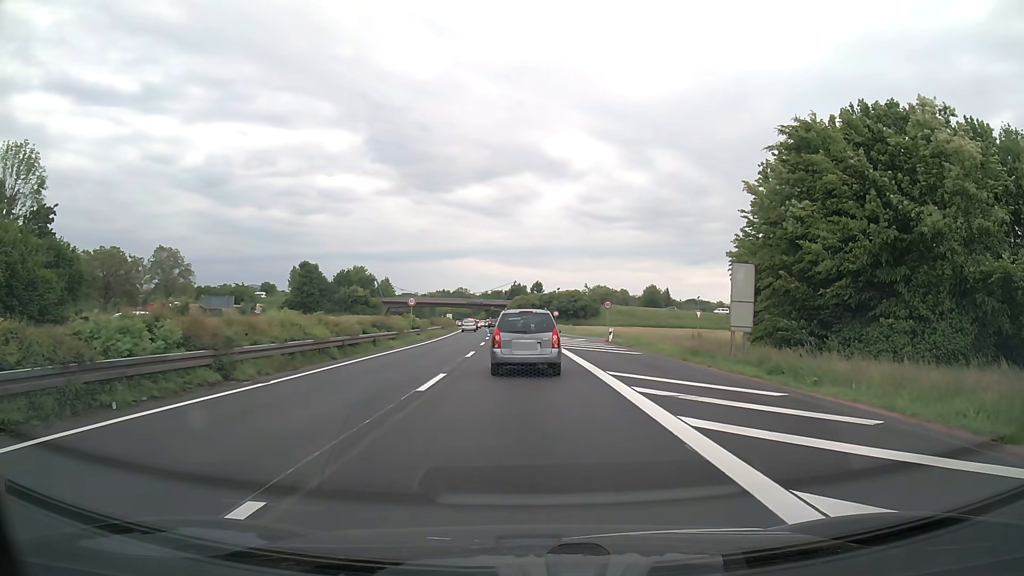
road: trunk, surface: asphalt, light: Day
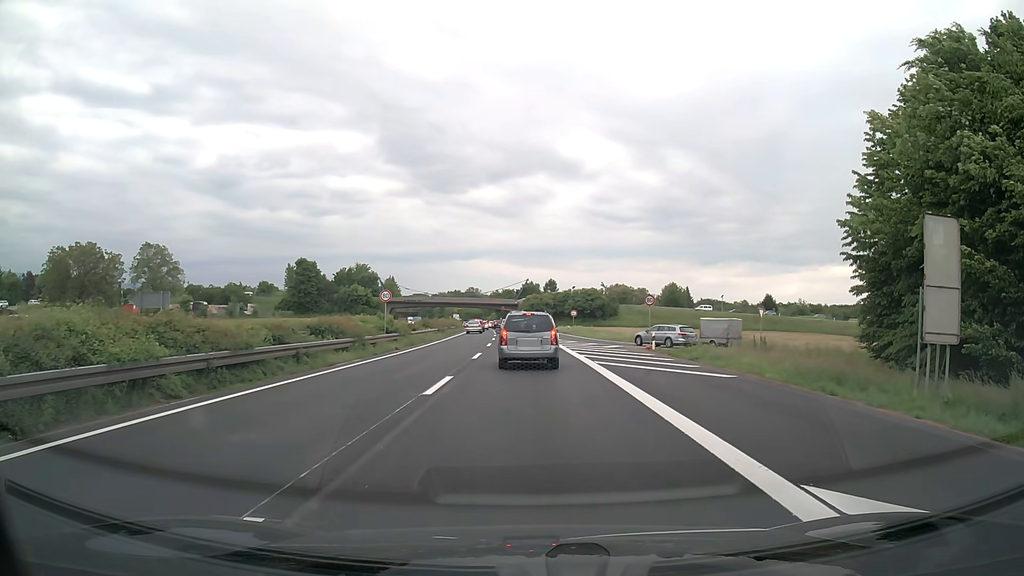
(-0.1, +12.4) m; -1°
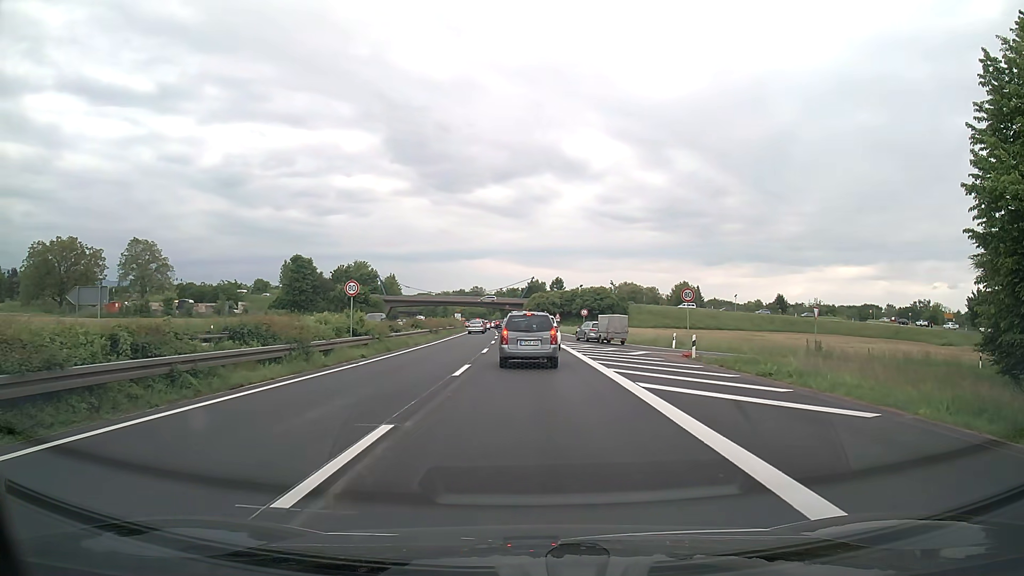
(0.0, +7.8) m; 0°
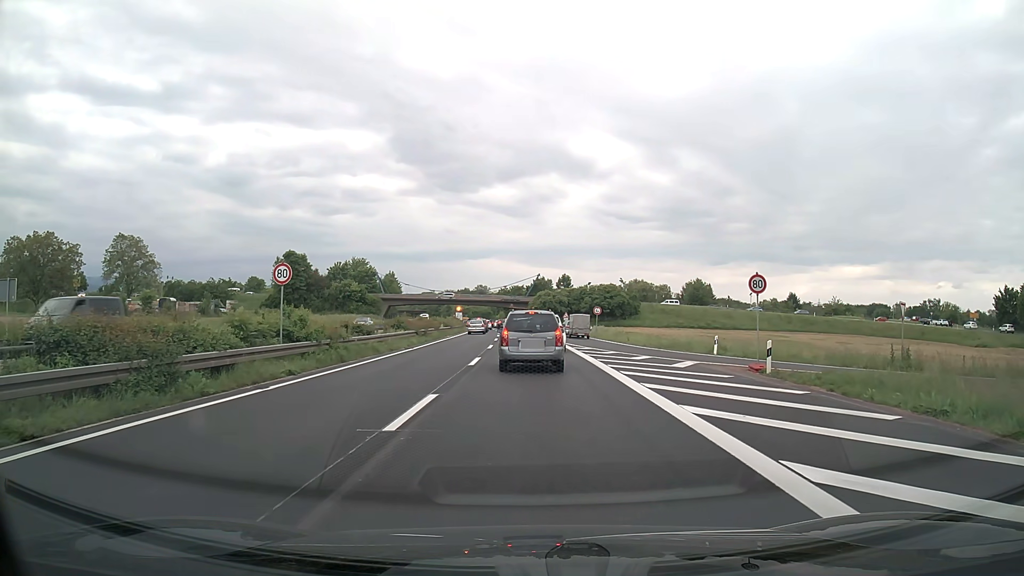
(-0.1, +8.5) m; 0°
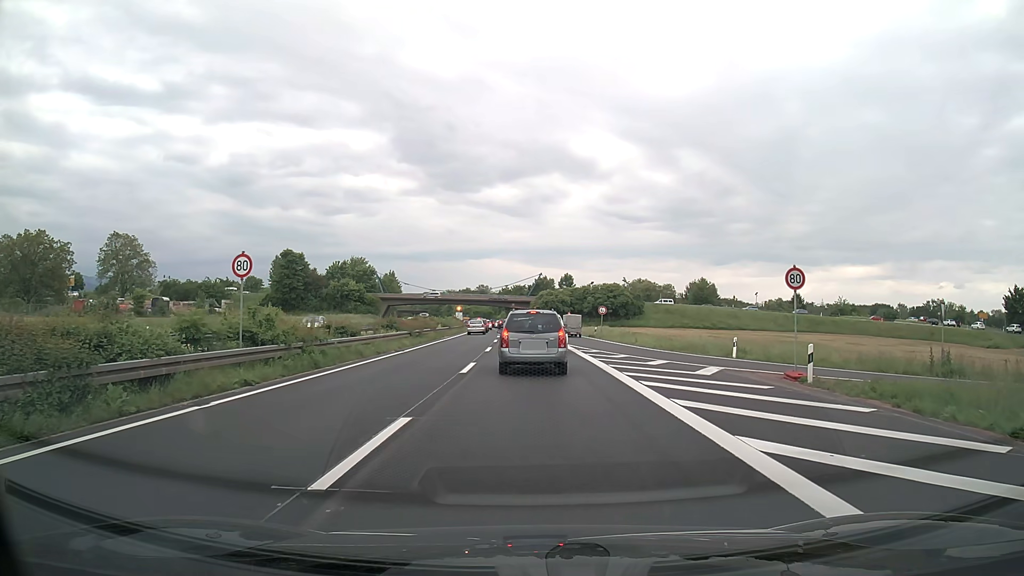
(0.0, +3.0) m; -1°
